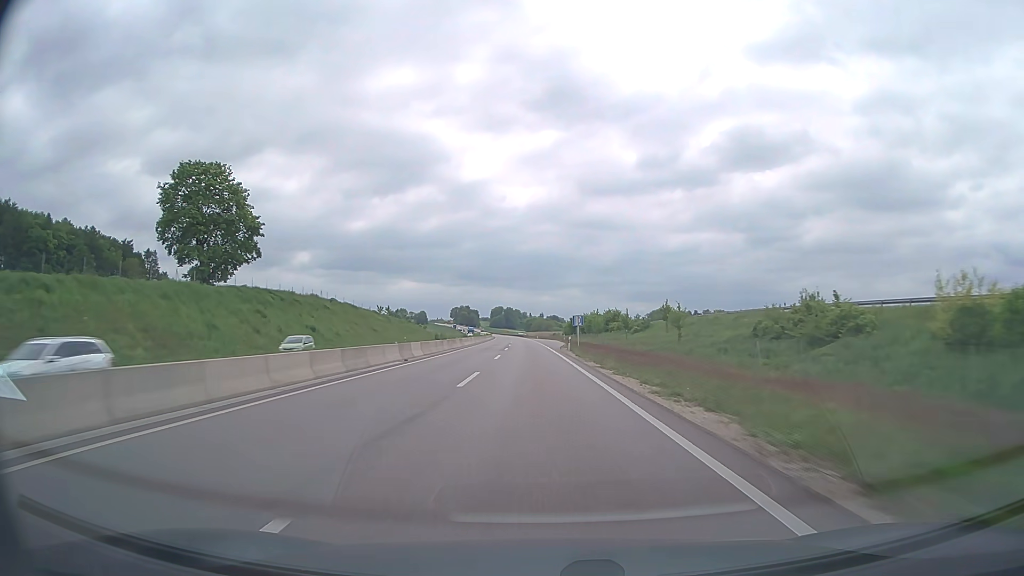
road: trunk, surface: asphalt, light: Day
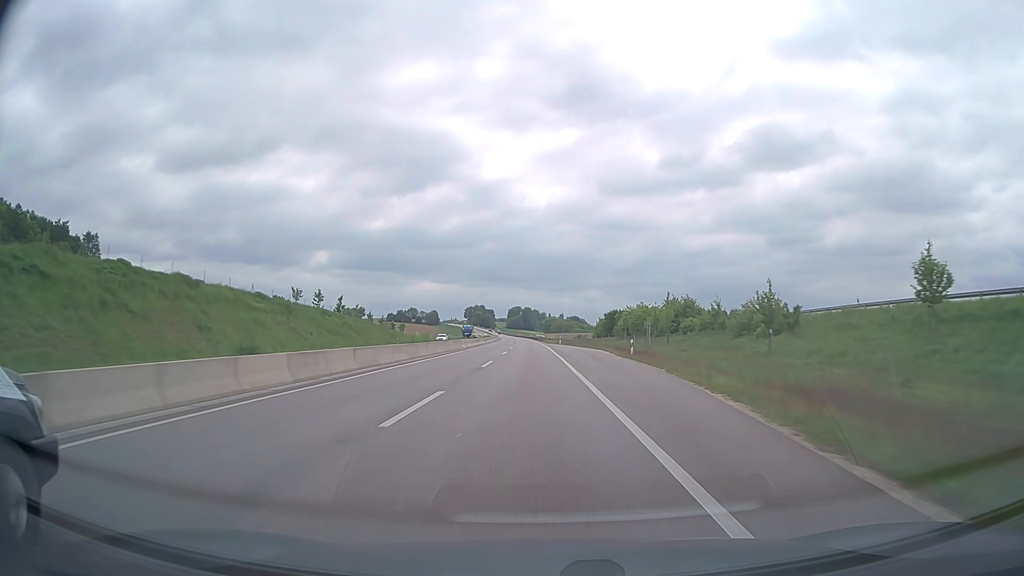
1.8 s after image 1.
(-1.1, +61.2) m; -2°
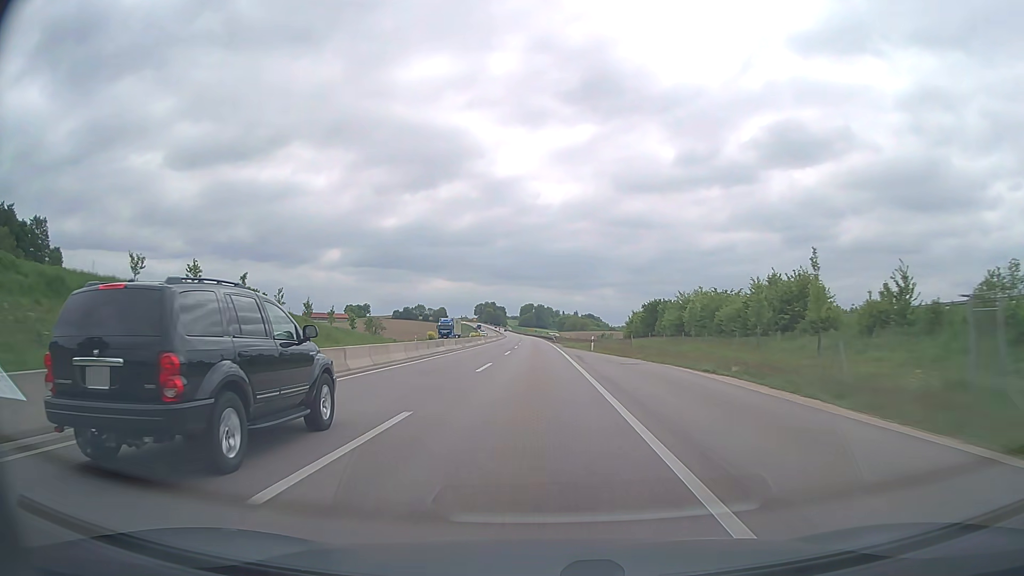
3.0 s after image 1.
(-0.3, +40.7) m; -1°
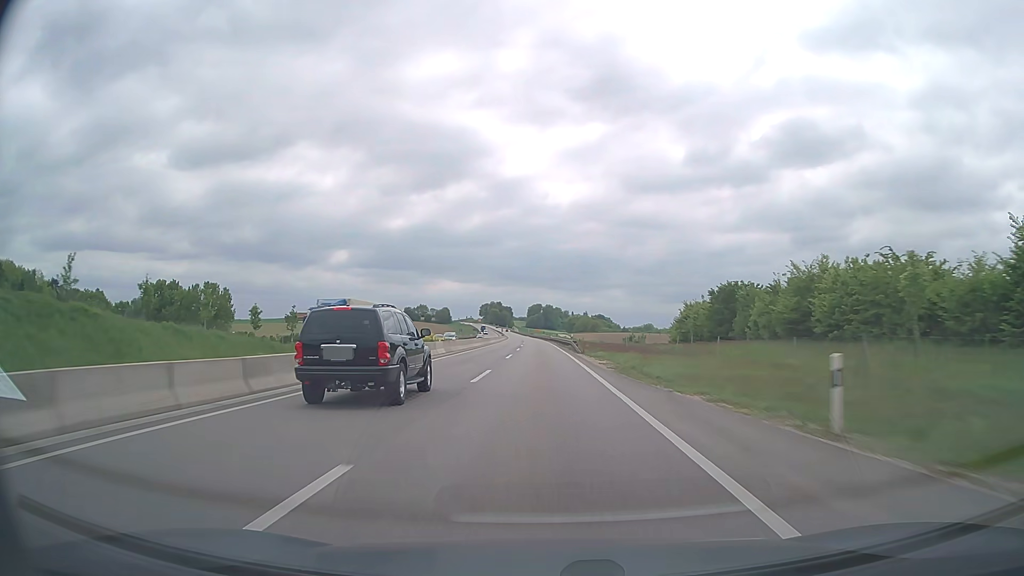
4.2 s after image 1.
(-0.3, +40.5) m; -1°
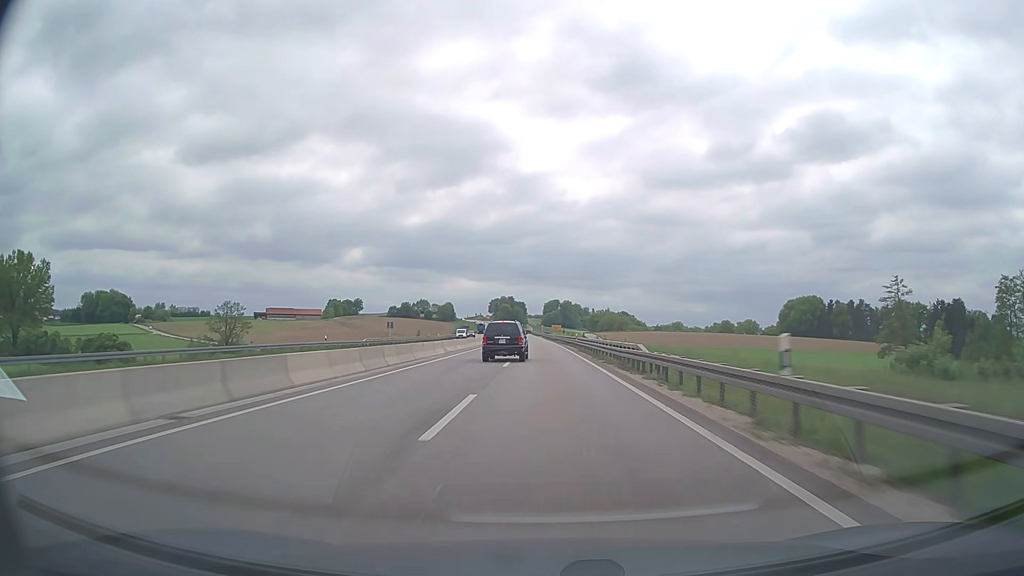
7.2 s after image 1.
(-1.3, +100.5) m; -1°
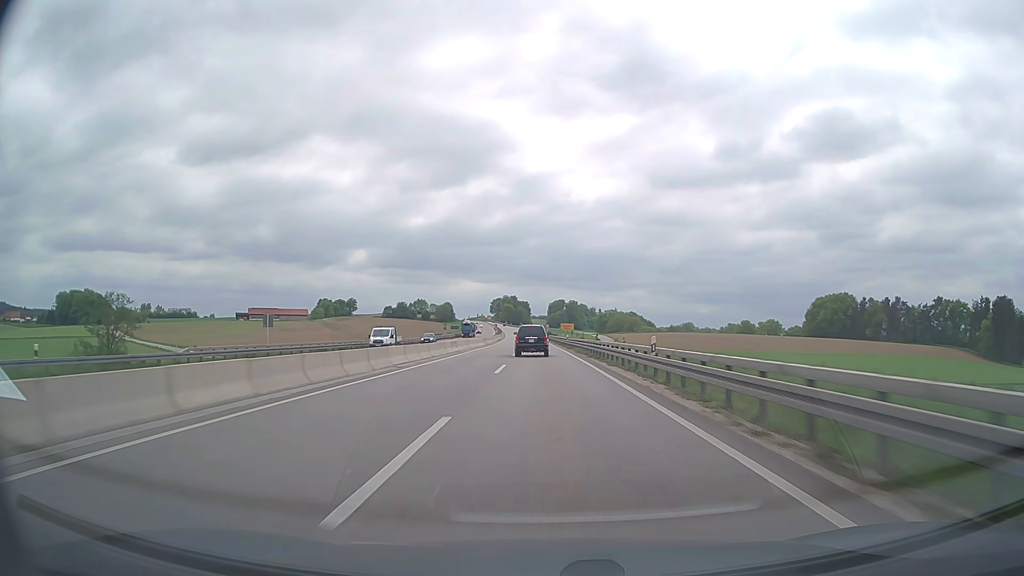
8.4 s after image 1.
(-0.1, +39.6) m; 0°
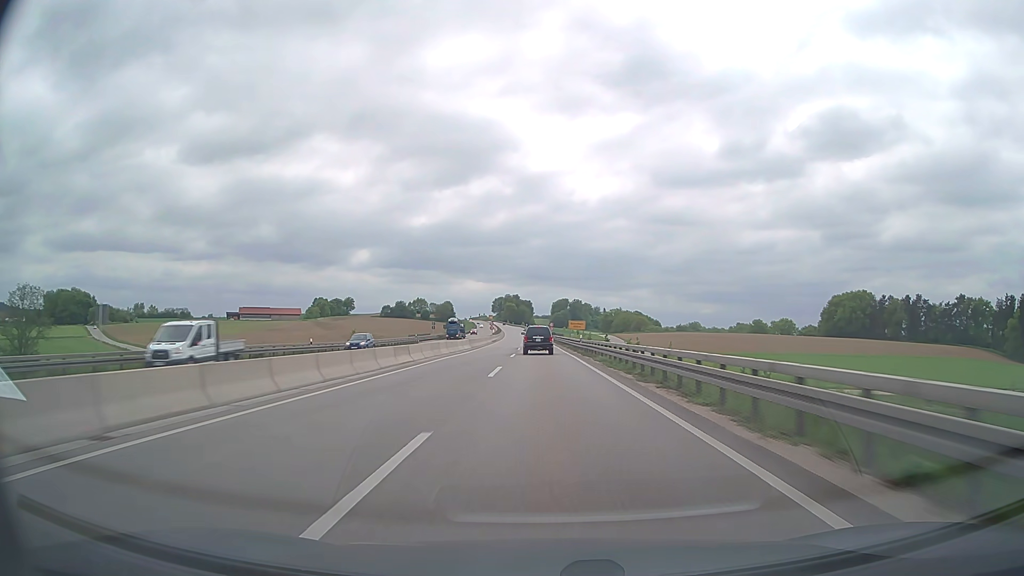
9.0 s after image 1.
(0.0, +19.7) m; 0°
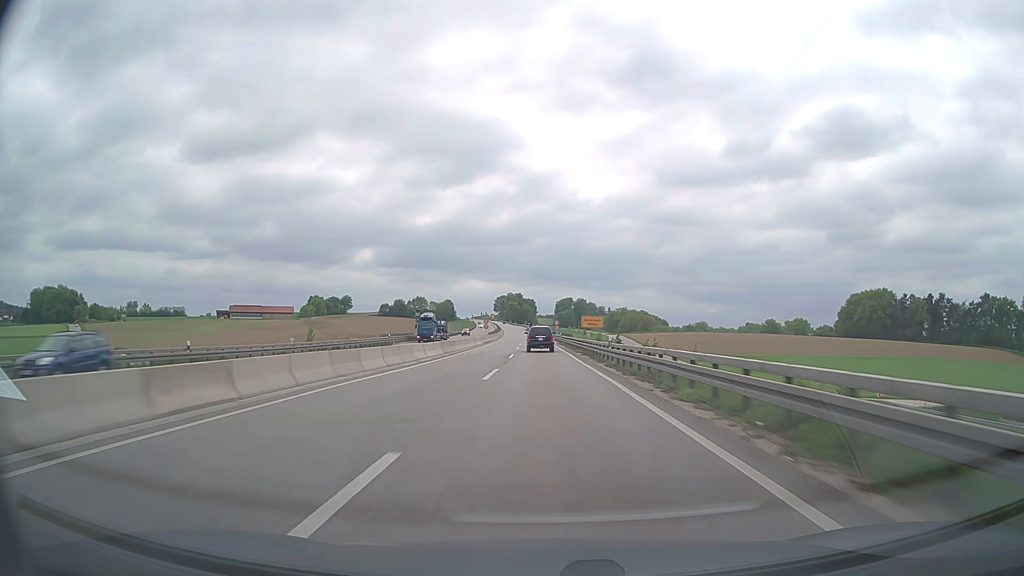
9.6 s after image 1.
(0.0, +19.7) m; 0°
(0, +10) (0, +20) (0, +30) (0, +40) (0, +50) (0, +60) (-1, +70) (-1, +80) (-1, +90) (-1, +100) m
